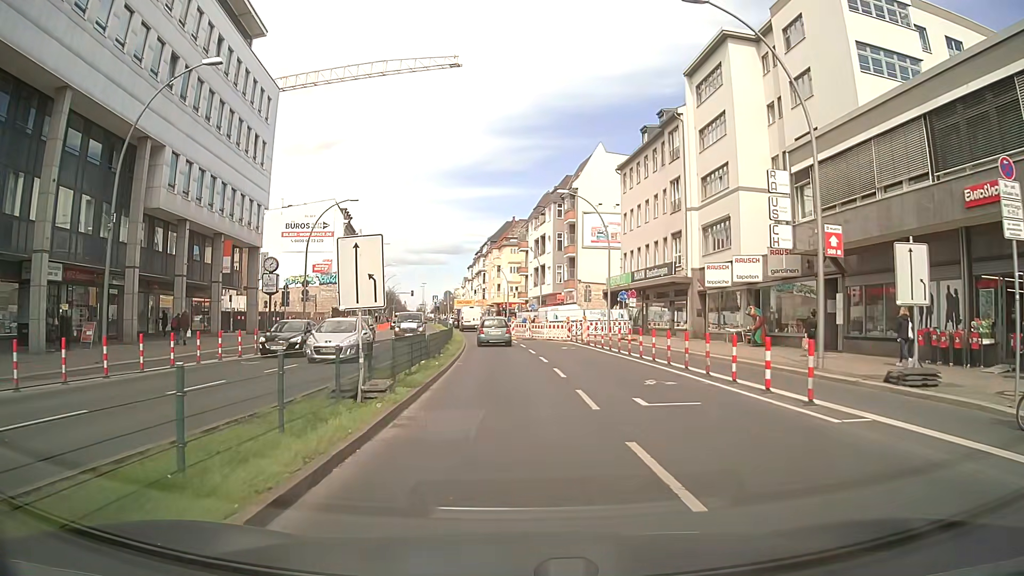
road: primary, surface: asphalt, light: Day
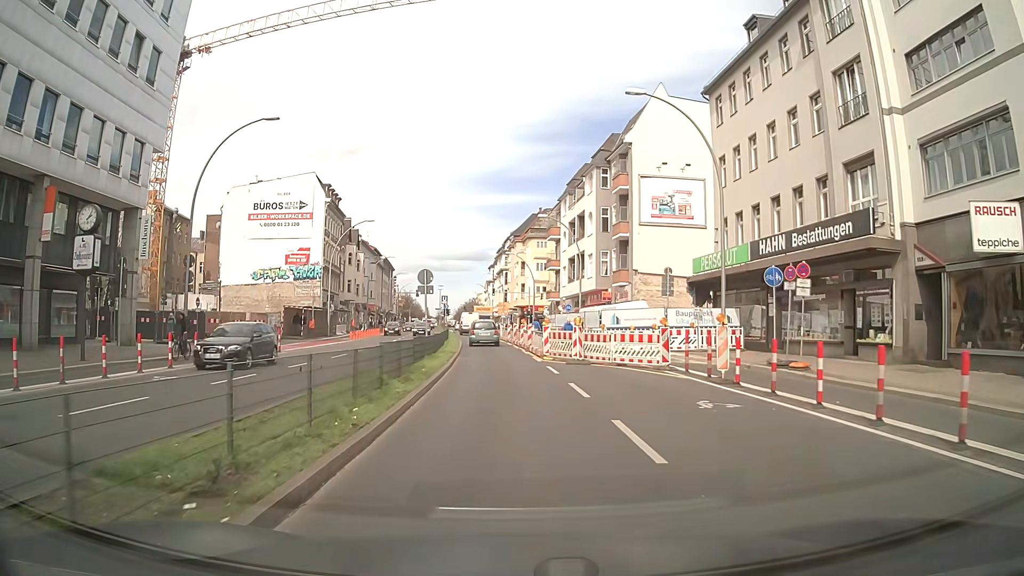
(-0.2, +22.2) m; -2°
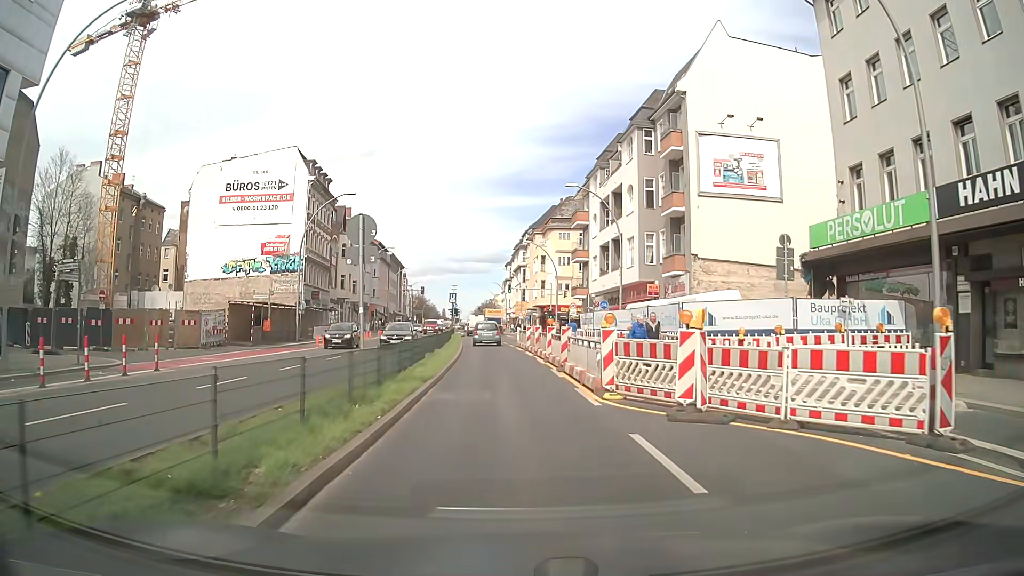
(-0.2, +13.3) m; -2°
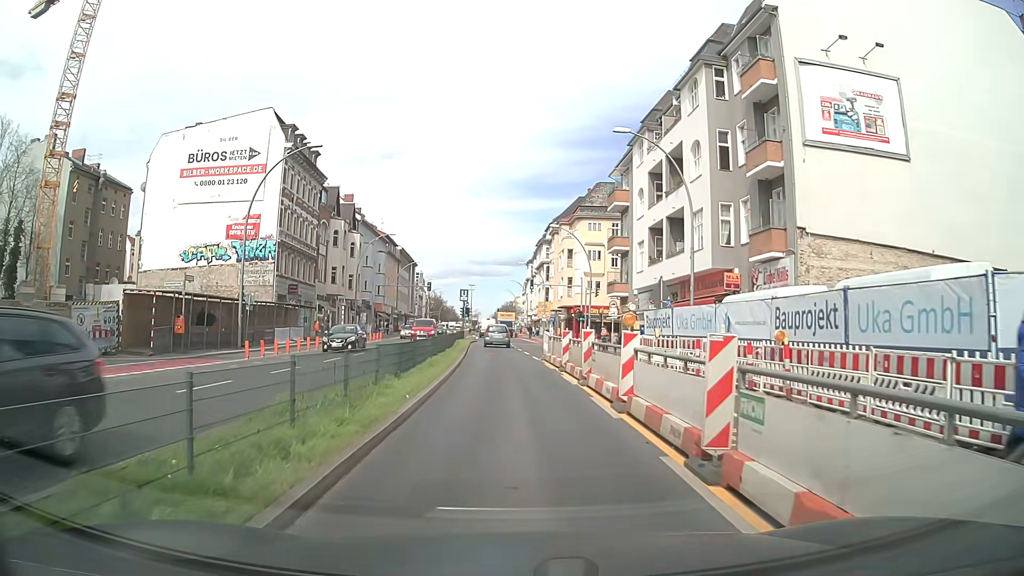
(-0.1, +13.4) m; -2°
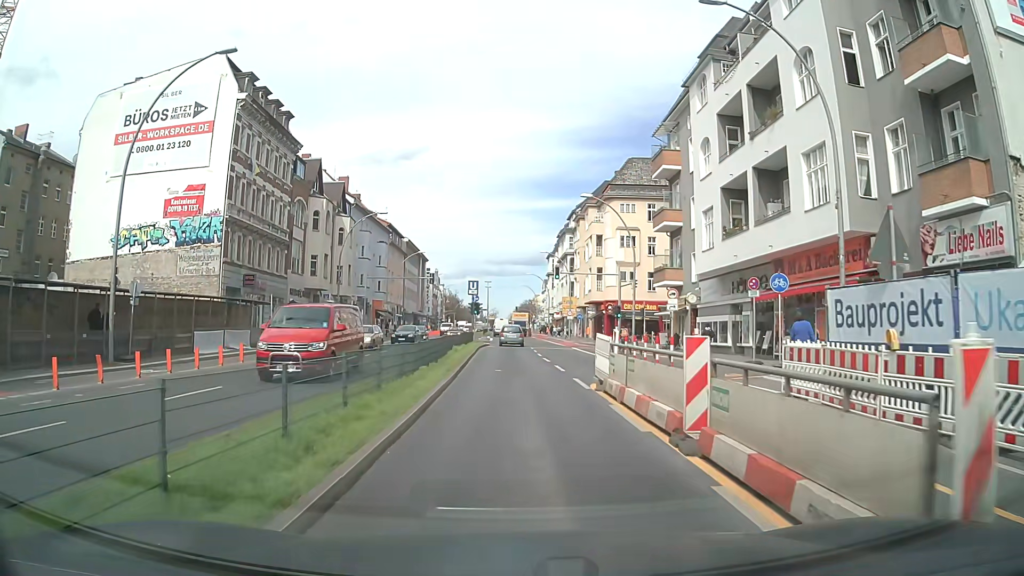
(-0.1, +13.3) m; -2°
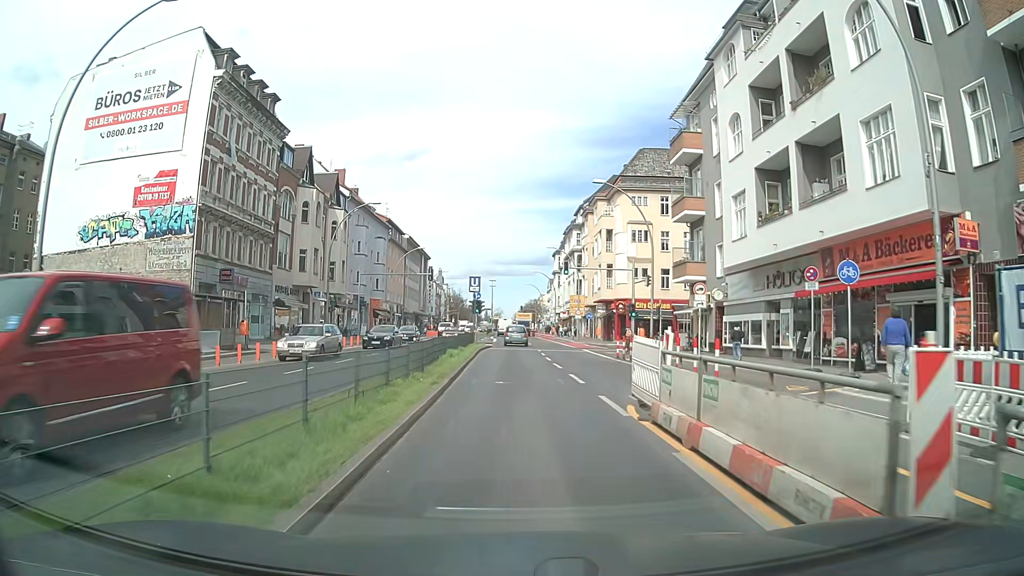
(0.0, +4.5) m; 0°
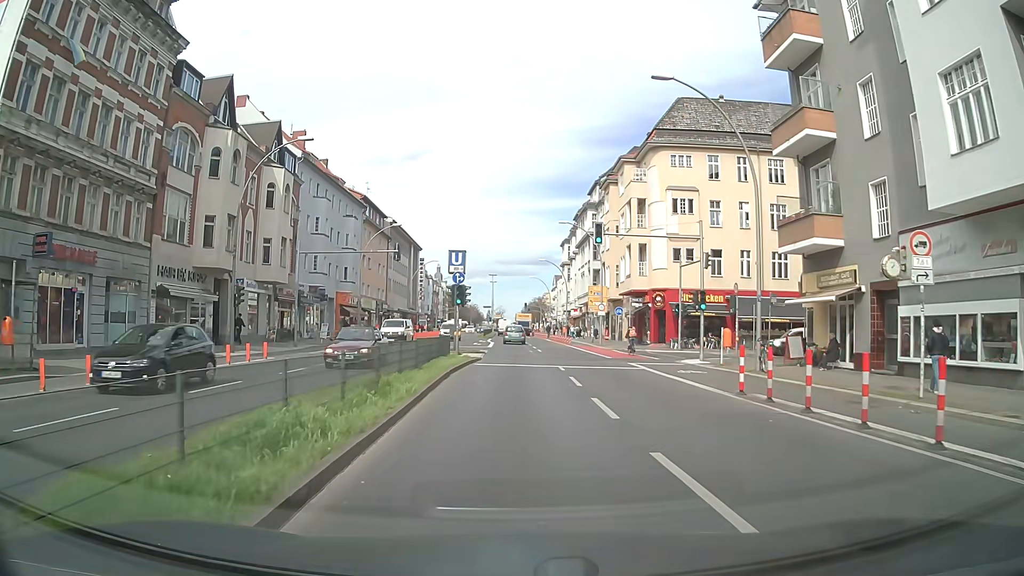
(-0.1, +17.9) m; 0°
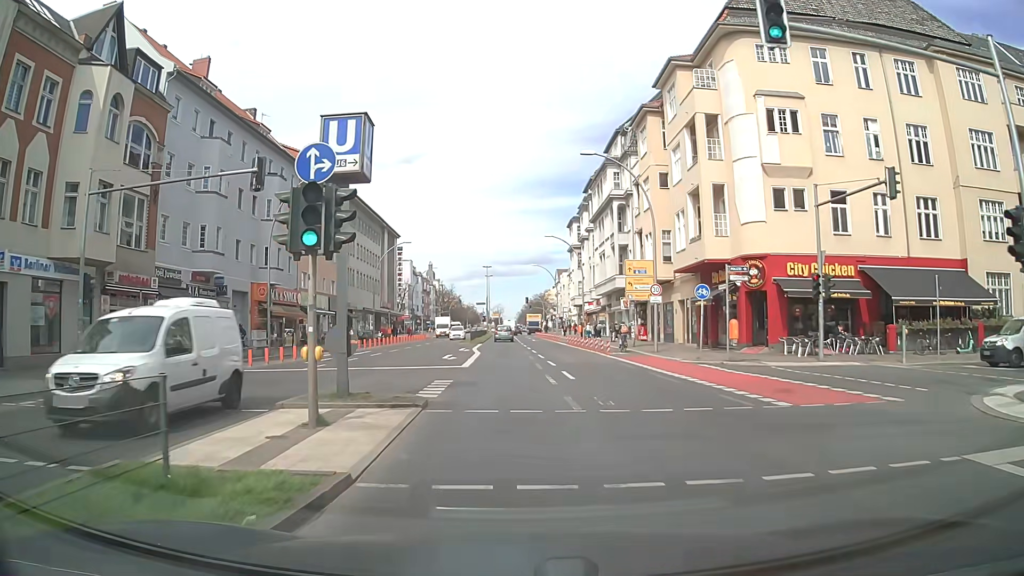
(+0.1, +22.5) m; +1°
